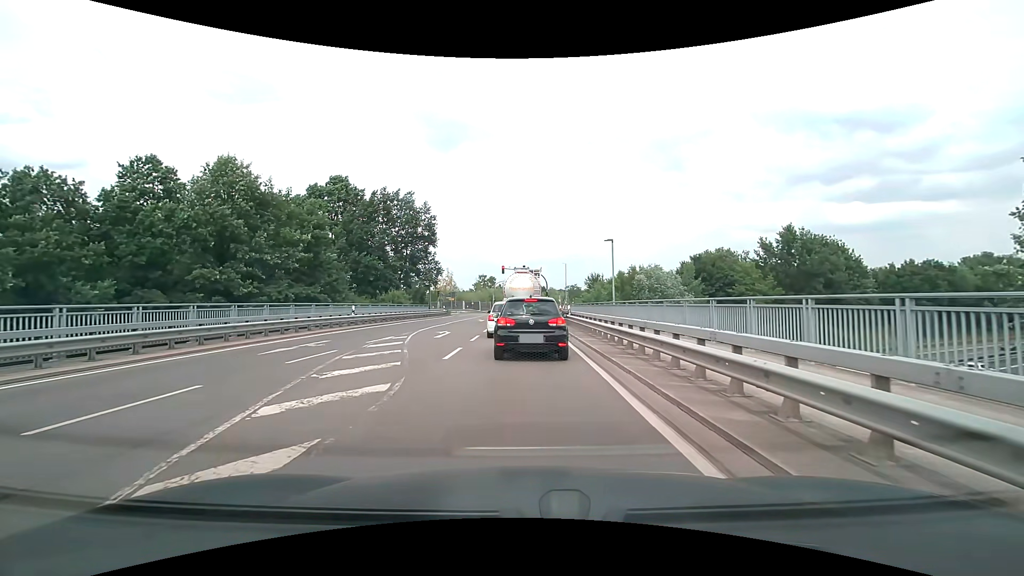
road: secondary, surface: asphalt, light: Day
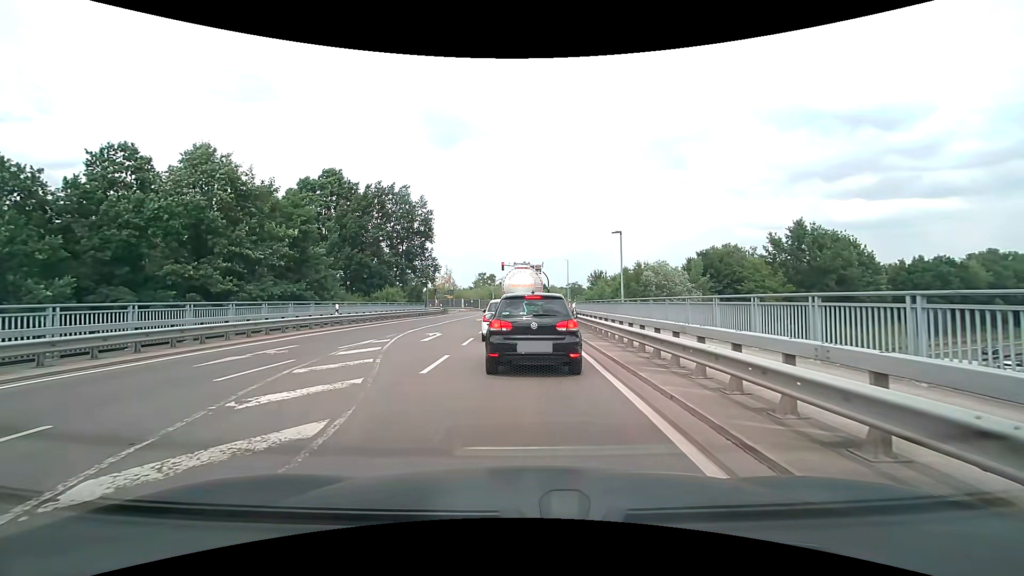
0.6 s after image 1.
(0.0, +2.5) m; 0°
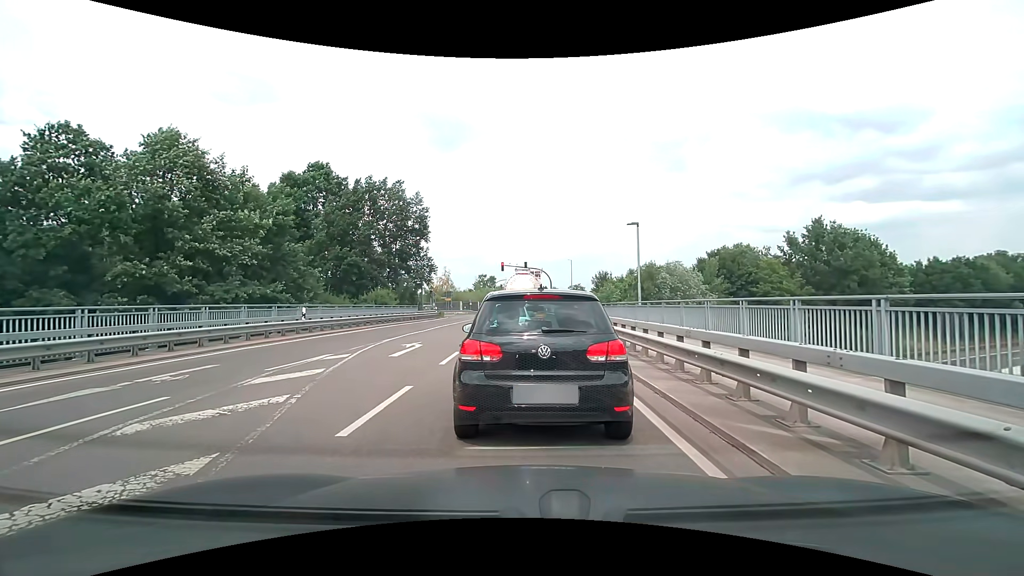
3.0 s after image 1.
(0.0, +3.9) m; +1°
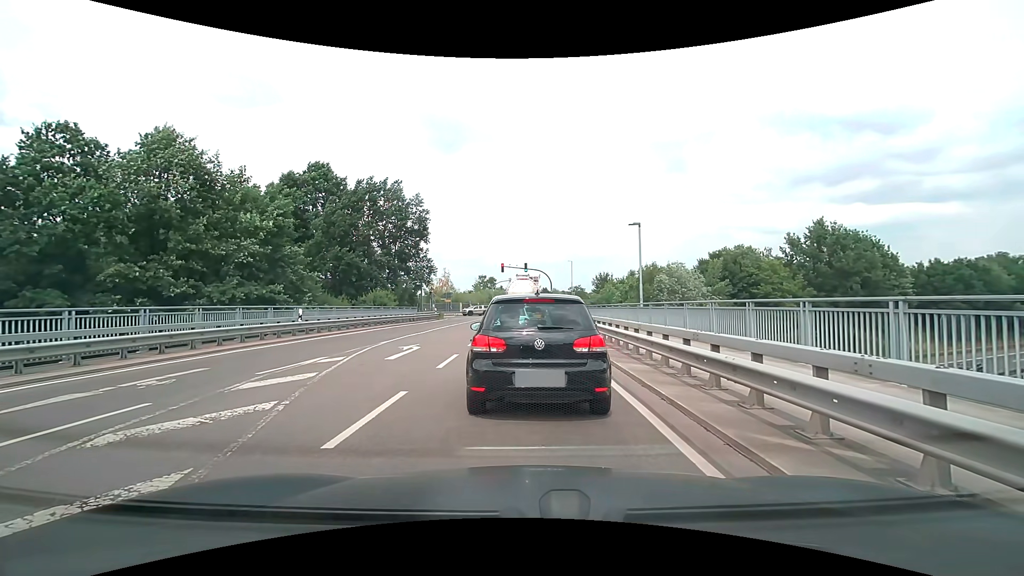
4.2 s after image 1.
(0.0, +0.4) m; 0°
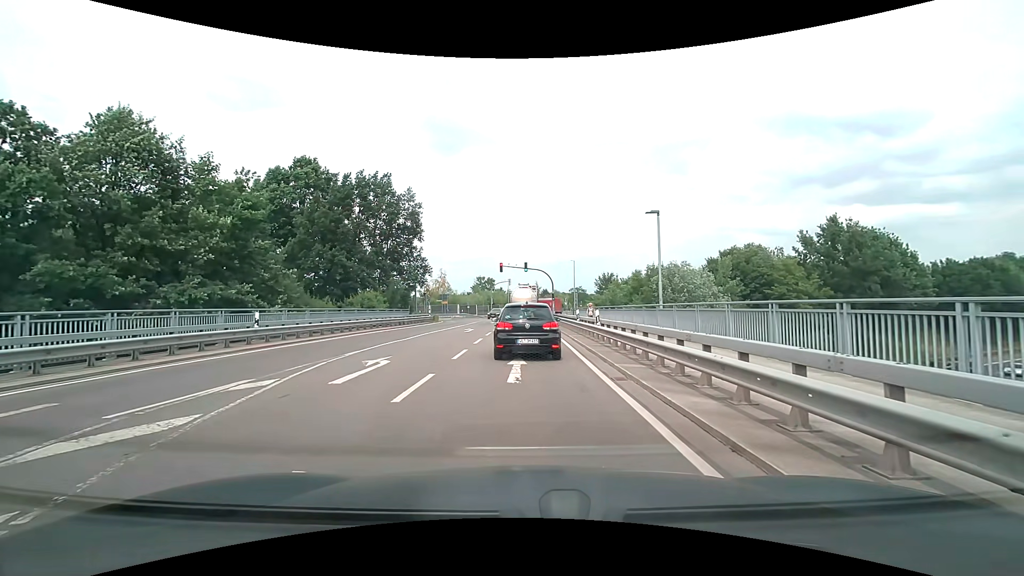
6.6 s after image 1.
(0.0, +3.8) m; 0°
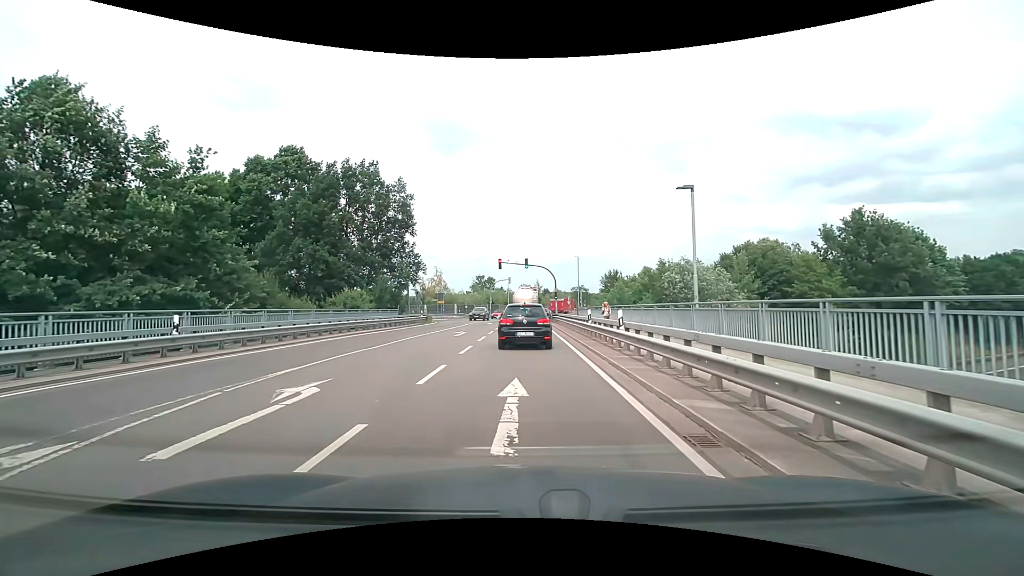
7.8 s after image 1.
(0.0, +4.5) m; 0°
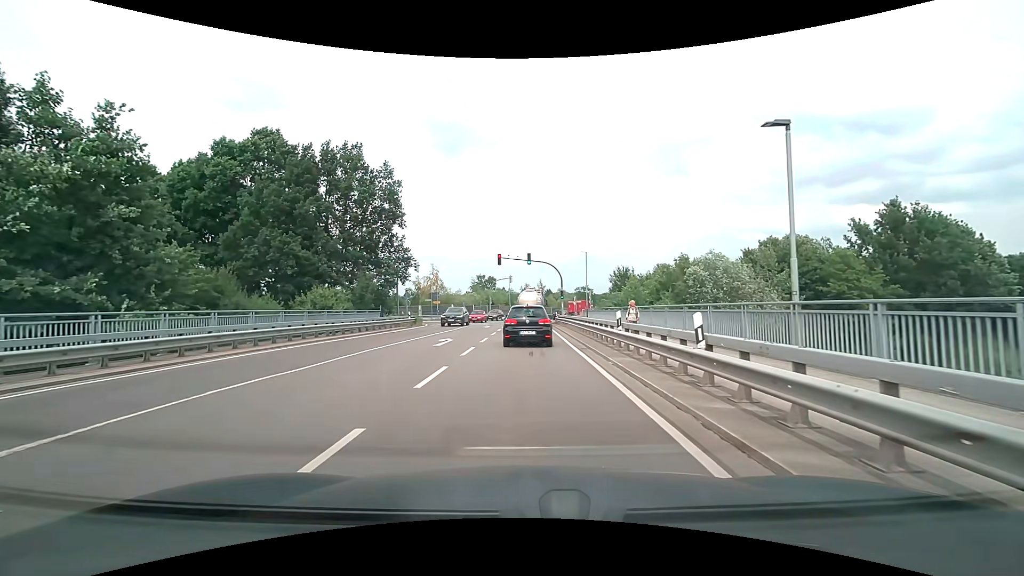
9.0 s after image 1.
(0.0, +6.3) m; 0°
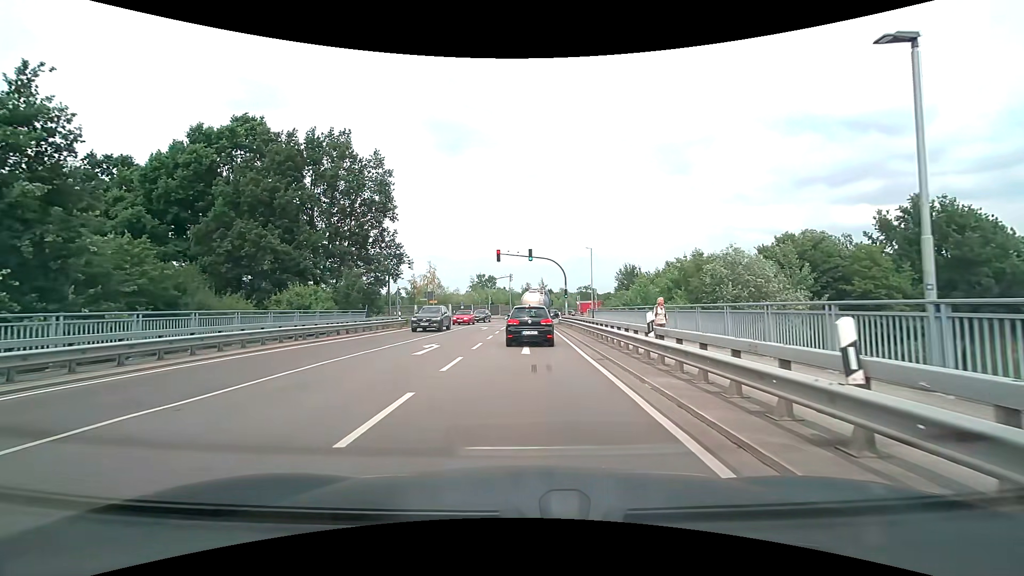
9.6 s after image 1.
(0.0, +3.7) m; 0°
(0, +10) (0, +20) (0, +30) (0, +40) (0, +50) (+1, +60) (+3, +70) (+5, +80) (+8, +89) (+11, +99) m
